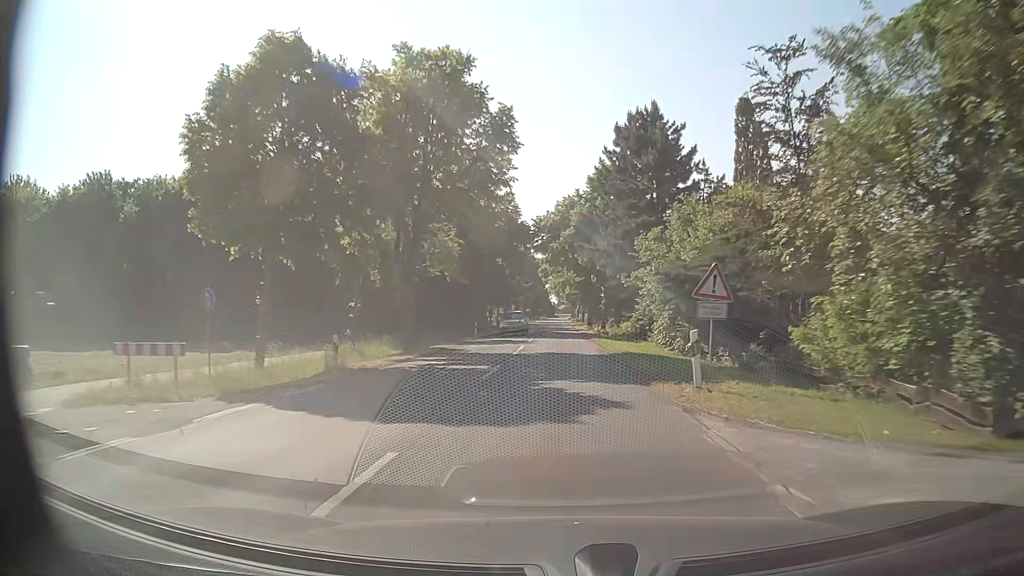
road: secondary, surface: concrete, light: Day
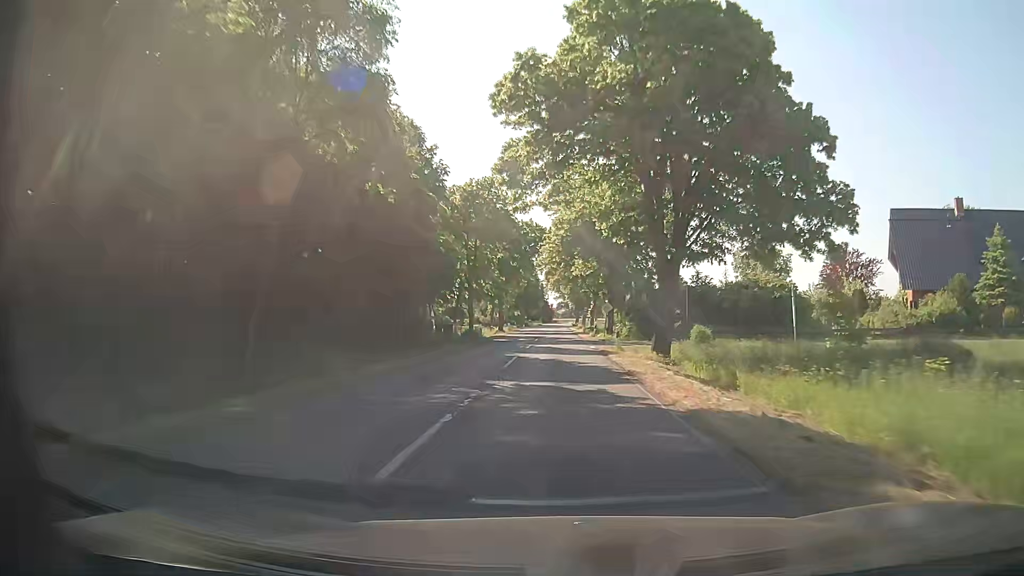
(-0.2, +54.7) m; +1°
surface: asphalt
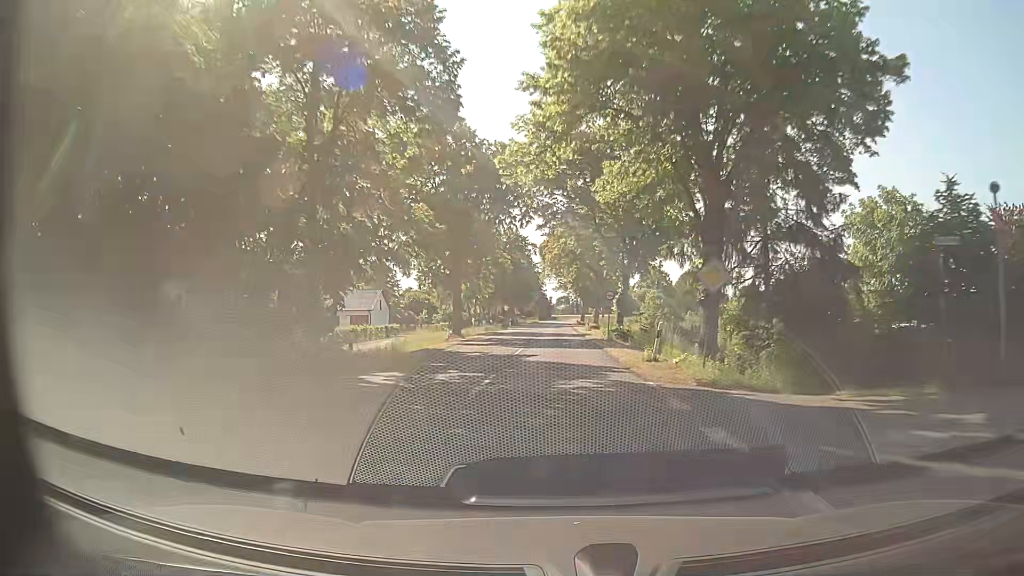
(-0.5, +32.7) m; 0°
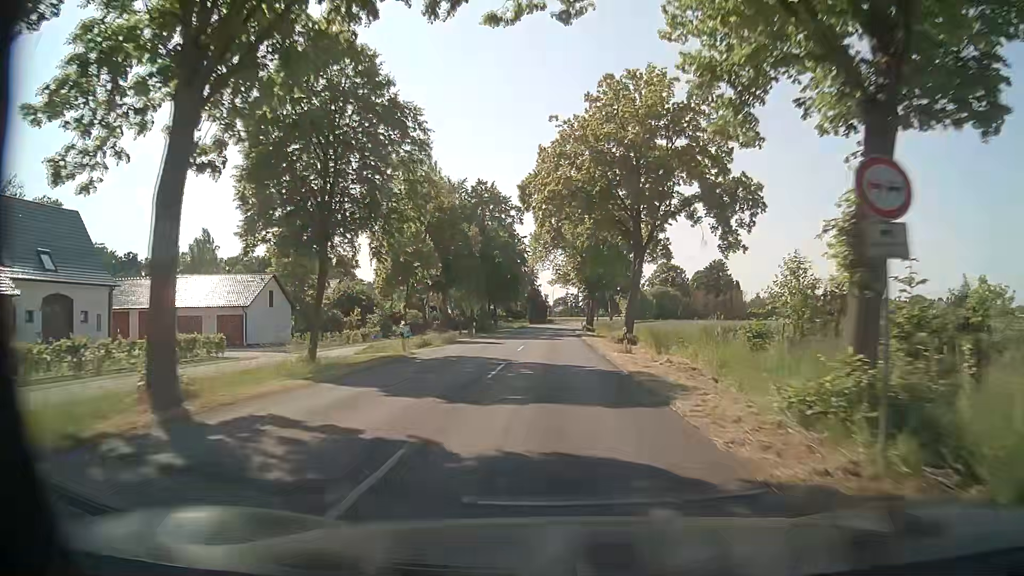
(-0.3, +32.7) m; 0°
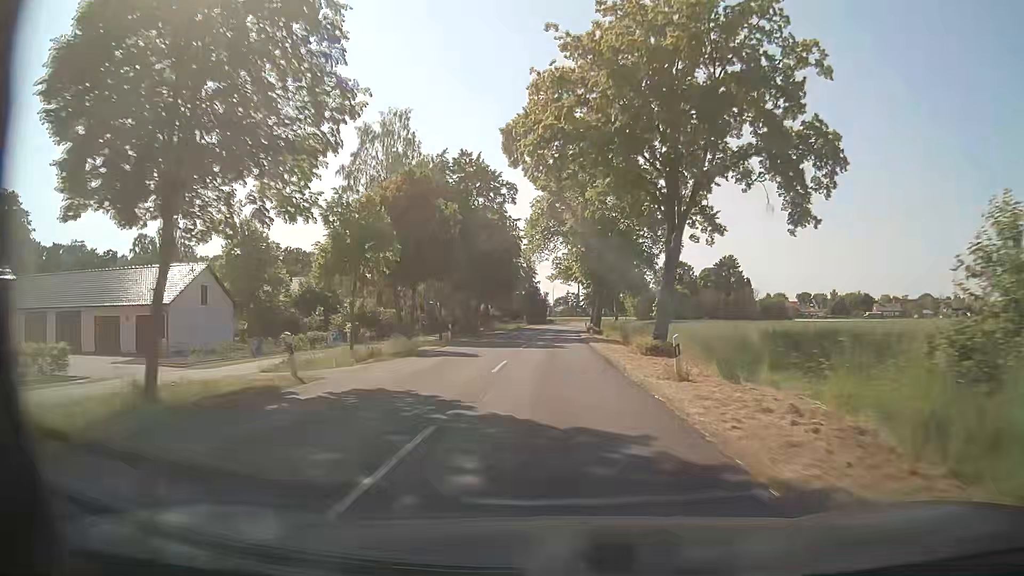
(-0.1, +10.9) m; 0°
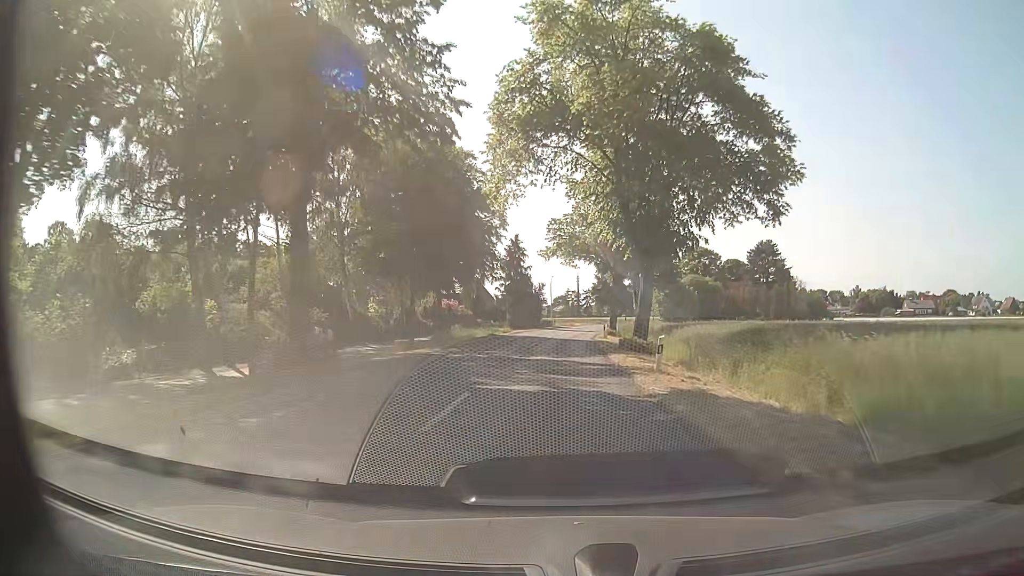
(-0.2, +32.7) m; 0°
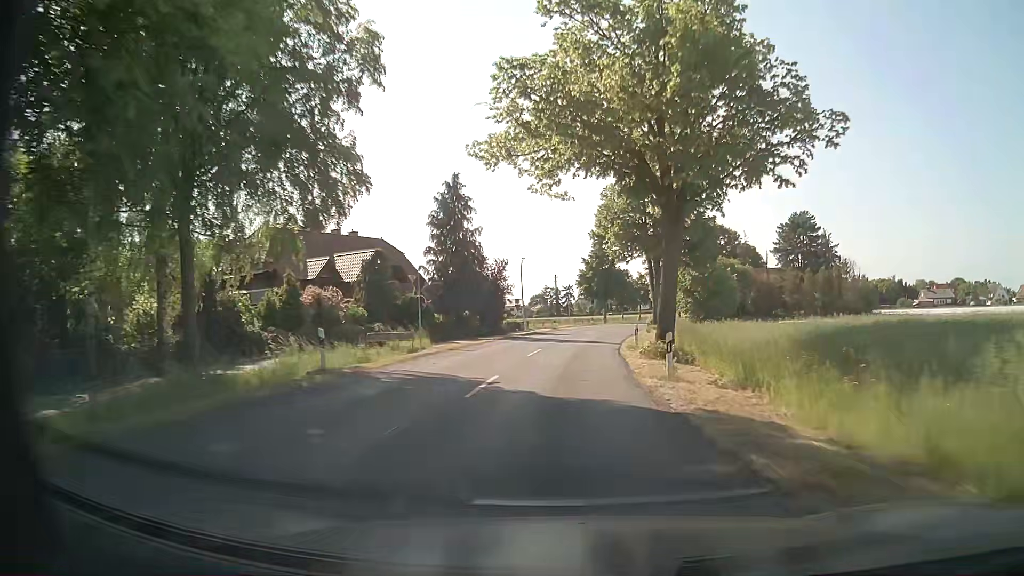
(+0.3, +32.8) m; +1°
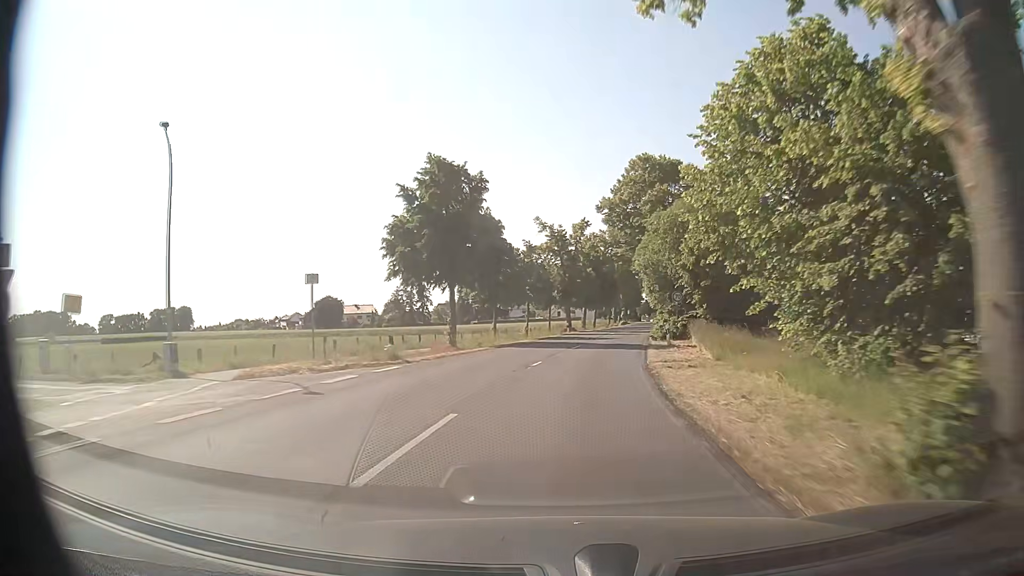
(+4.6, +54.3) m; +11°
(0, +10) (+1, +20) (+2, +30) (+4, +40) (+5, +50) (+7, +60) (+8, +69) (+10, +79) (+12, +89) (+14, +99) m
